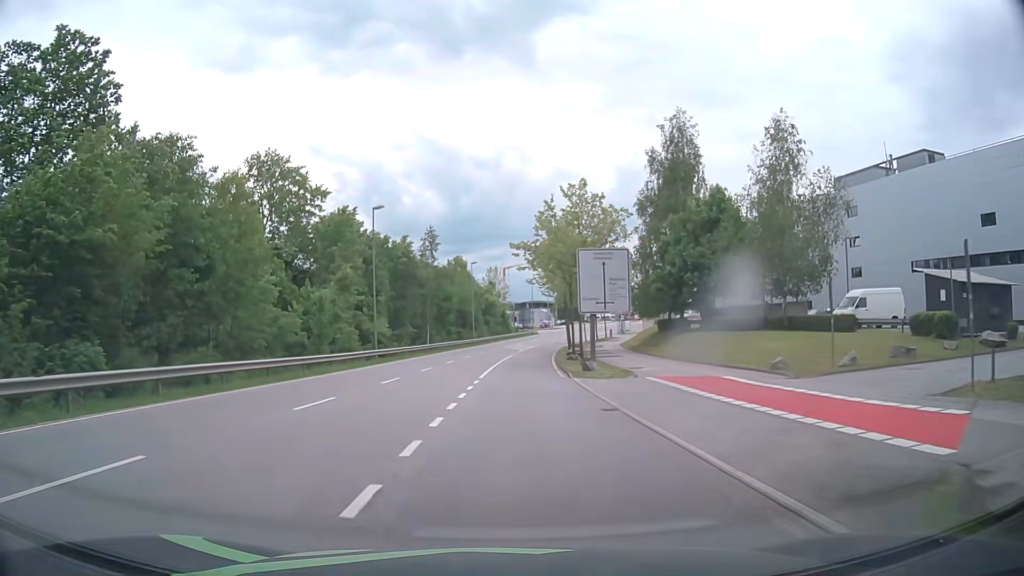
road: secondary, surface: asphalt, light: Day
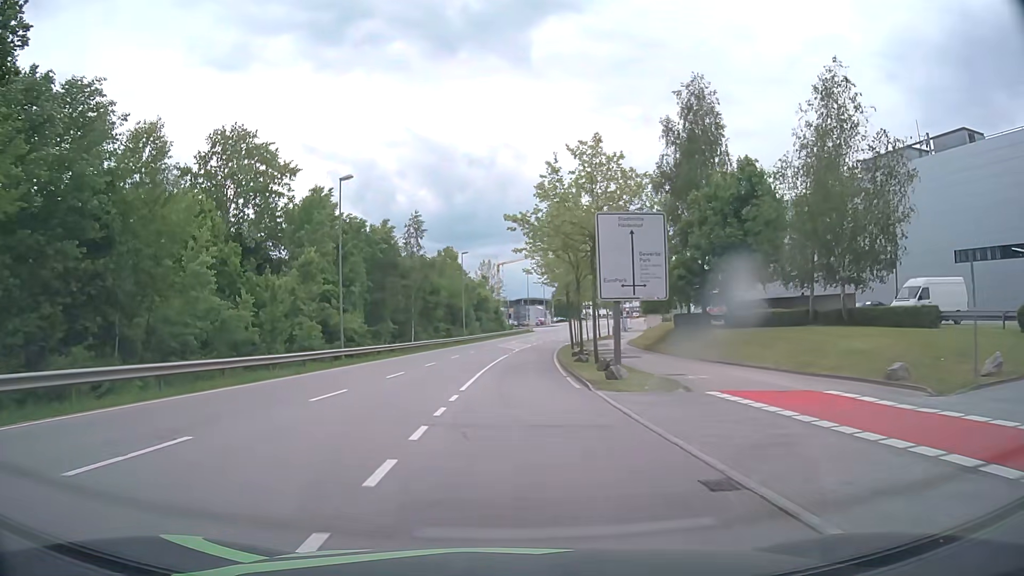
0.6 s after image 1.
(0.0, +7.7) m; 0°
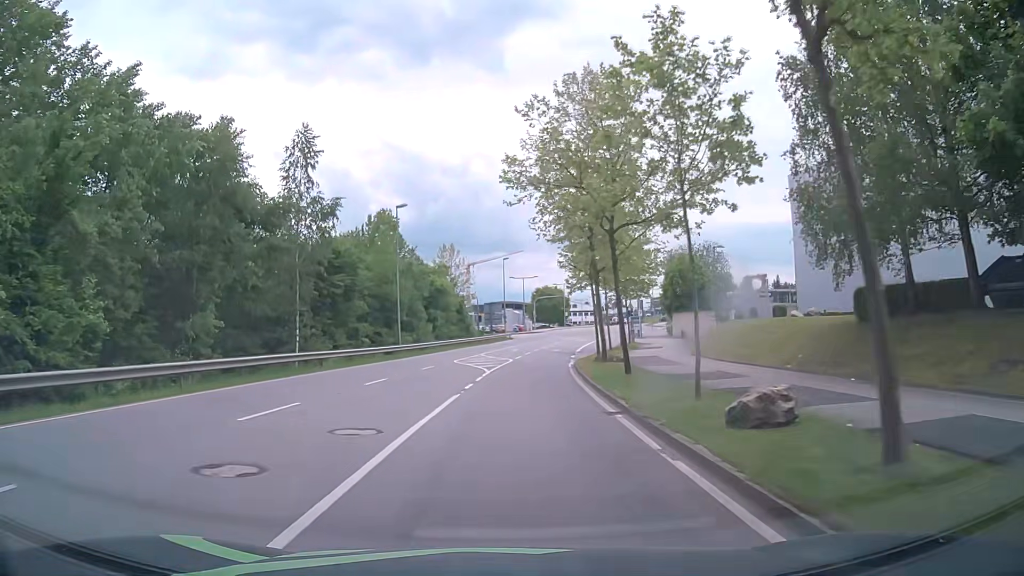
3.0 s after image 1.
(+0.6, +30.7) m; +3°
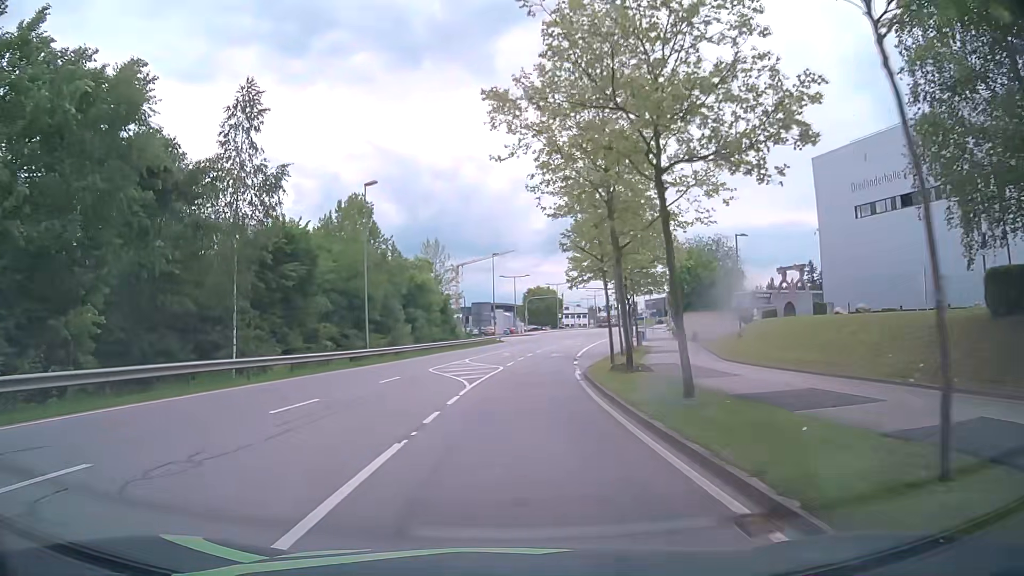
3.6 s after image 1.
(0.0, +7.6) m; +1°
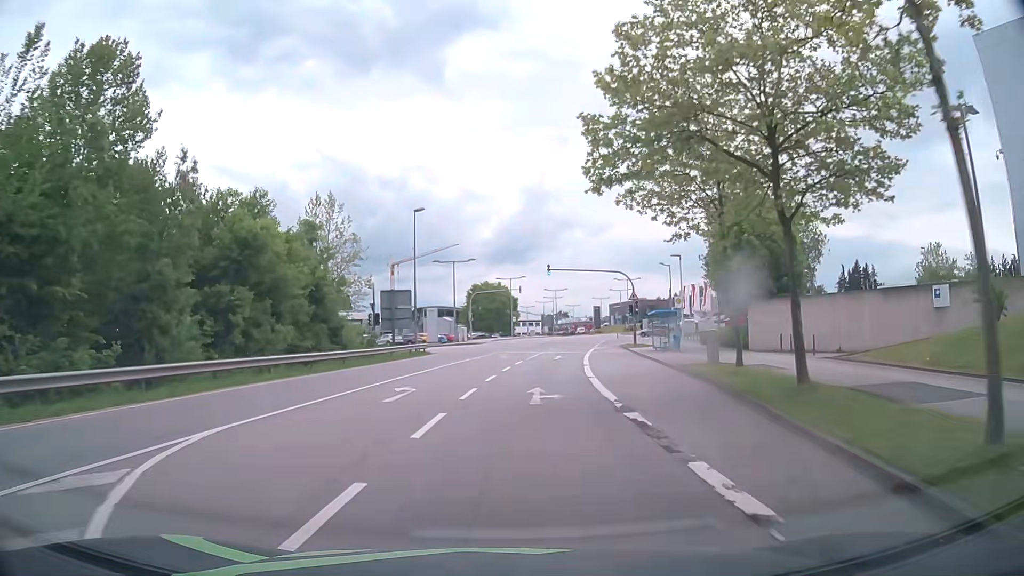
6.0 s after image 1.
(+1.2, +30.2) m; +4°
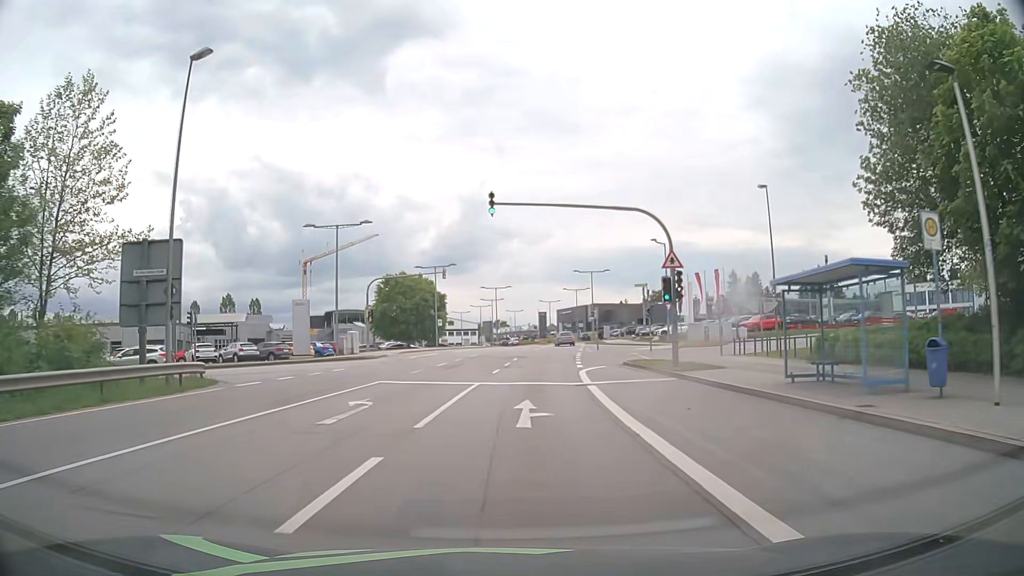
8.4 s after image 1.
(+1.5, +28.3) m; +6°
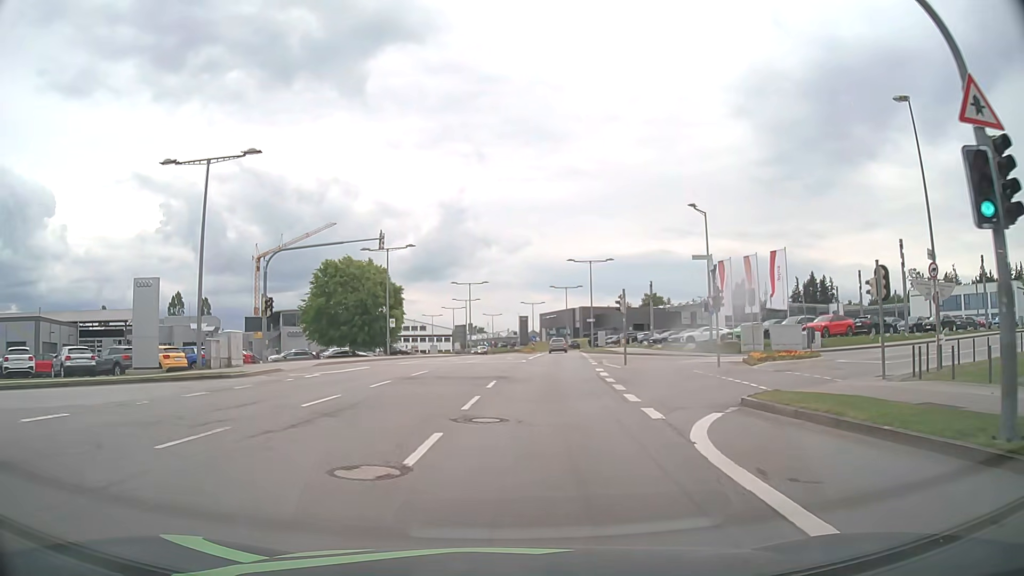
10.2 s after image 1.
(+0.2, +18.6) m; +1°
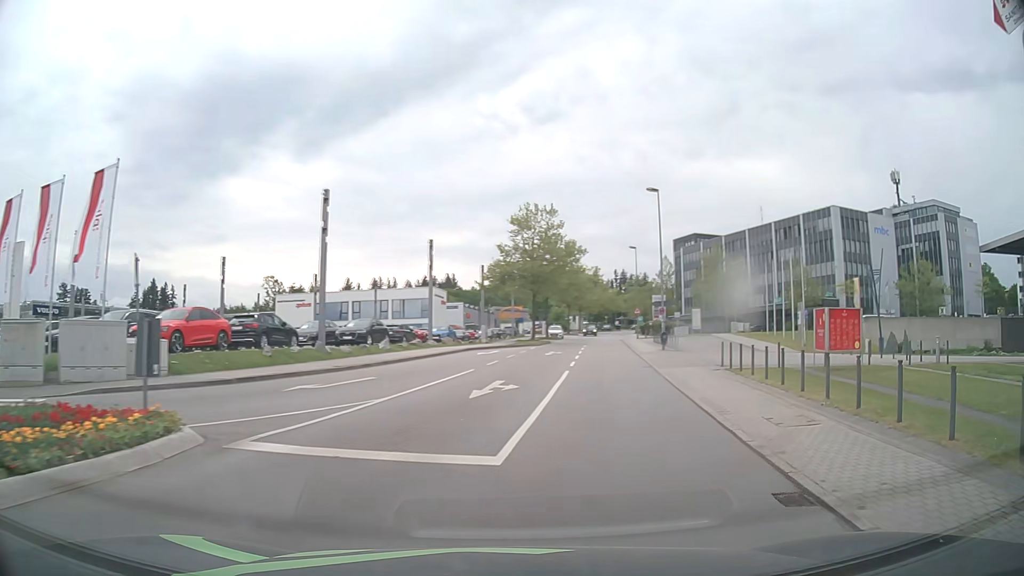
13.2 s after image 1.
(+8.7, +22.0) m; +56°
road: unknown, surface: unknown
(+1, +10) (+3, +20) (+5, +30) (+6, +39) (+8, +49) (+10, +59) (+11, +69) (+13, +79) (+15, +89) (+17, +99) m
